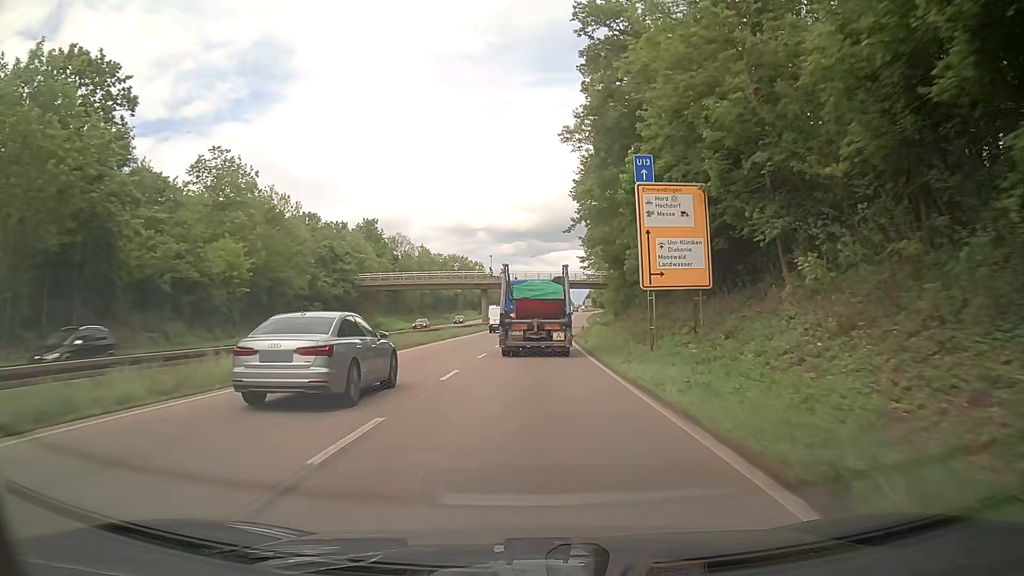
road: trunk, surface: asphalt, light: Day
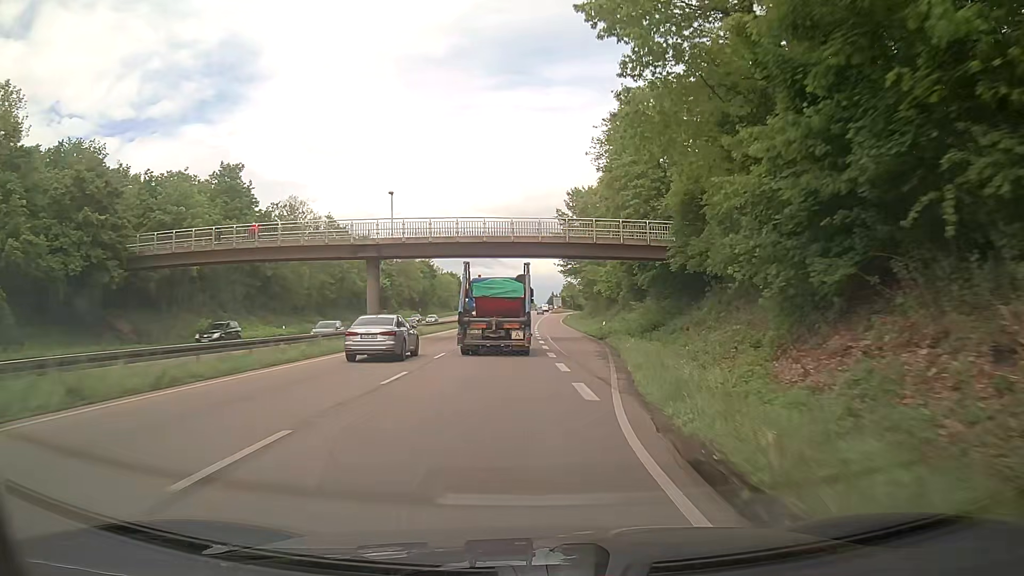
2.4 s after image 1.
(+1.2, +45.9) m; +3°
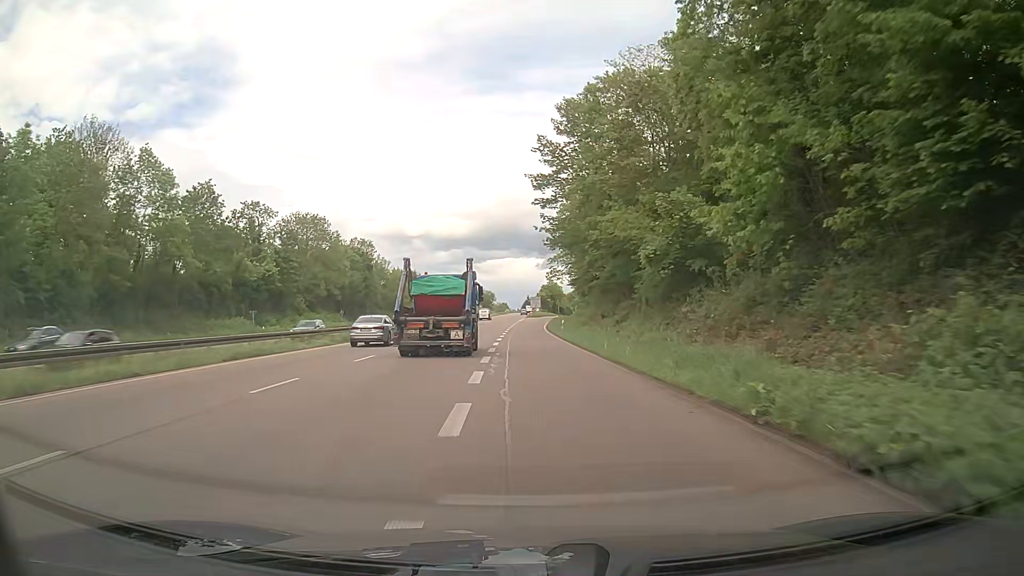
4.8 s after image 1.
(+1.2, +46.8) m; +2°
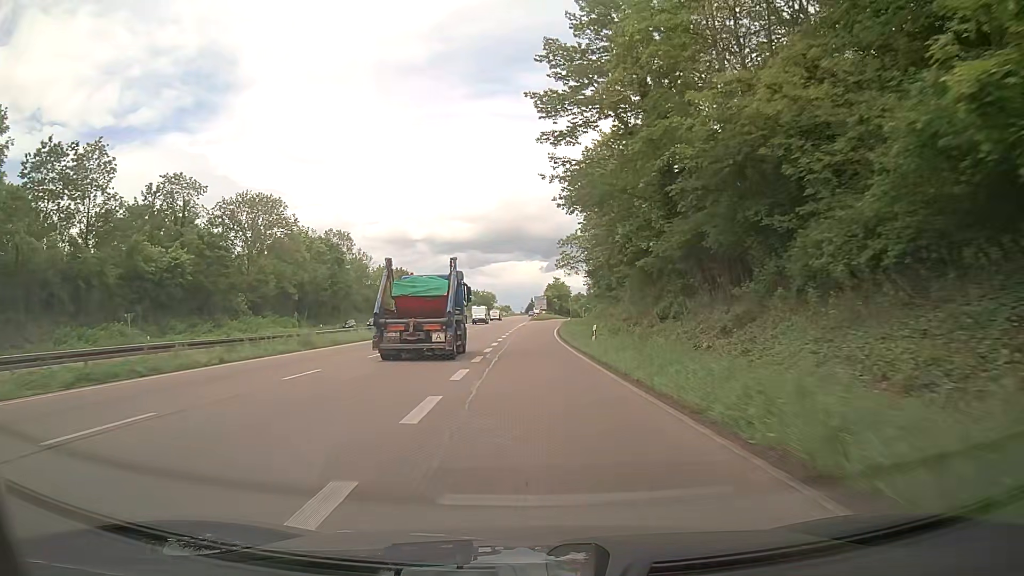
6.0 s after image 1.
(0.0, +23.6) m; -1°
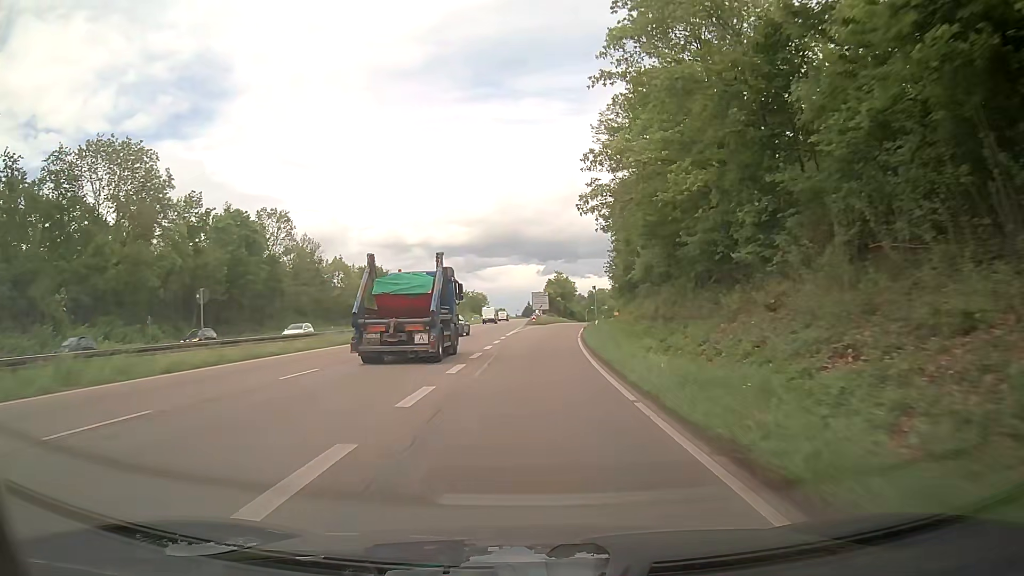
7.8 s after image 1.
(+0.3, +35.5) m; +1°
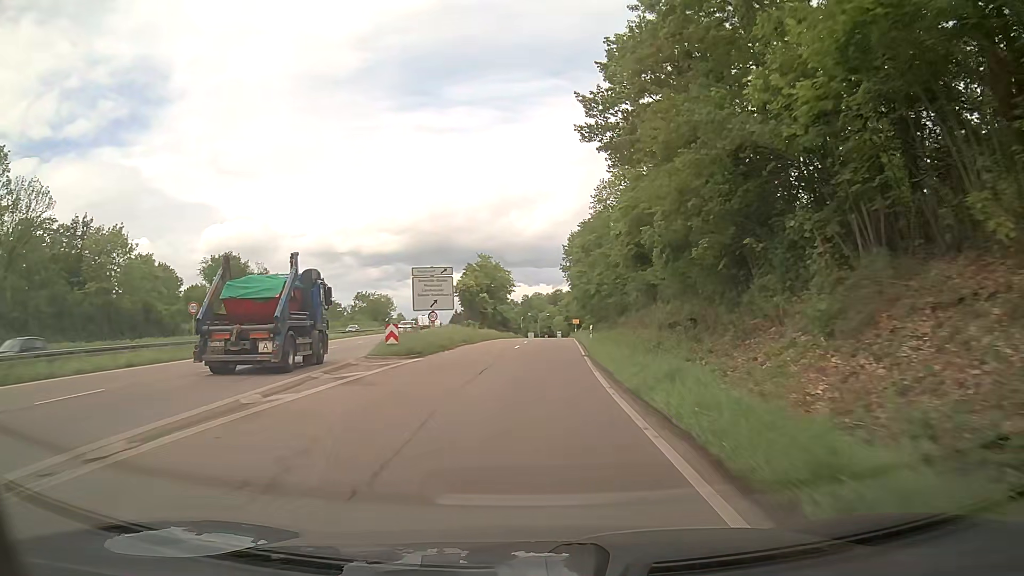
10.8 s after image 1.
(+2.8, +58.4) m; +5°
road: trunk_link
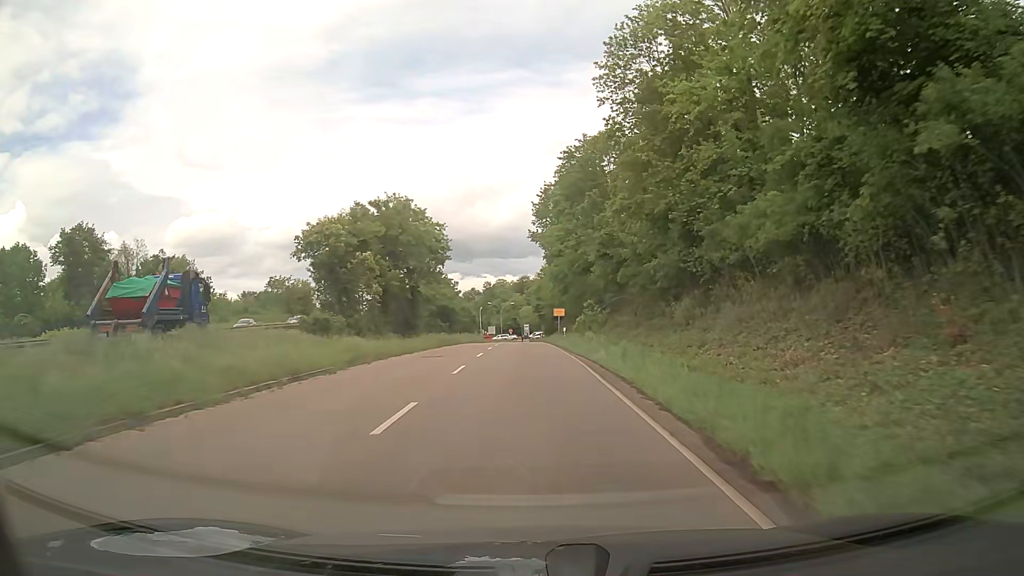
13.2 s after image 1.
(+1.7, +42.4) m; +4°
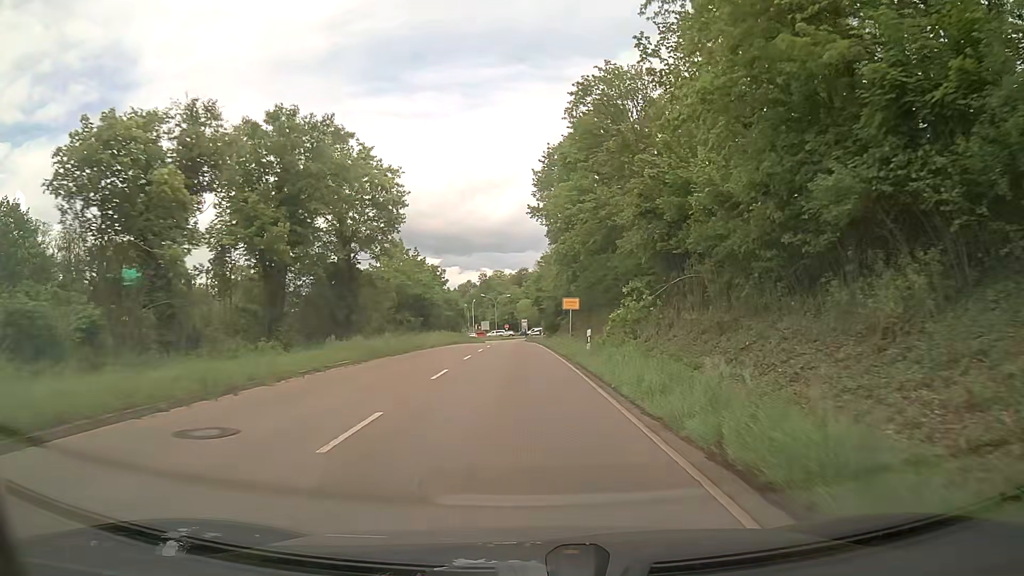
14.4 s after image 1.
(0.0, +19.0) m; 0°
(0, +10) (0, +20) (0, +30) (-1, +40) (-1, +50) (-1, +60) (-1, +70) (-2, +80) (-2, +90) (-2, +100) m
